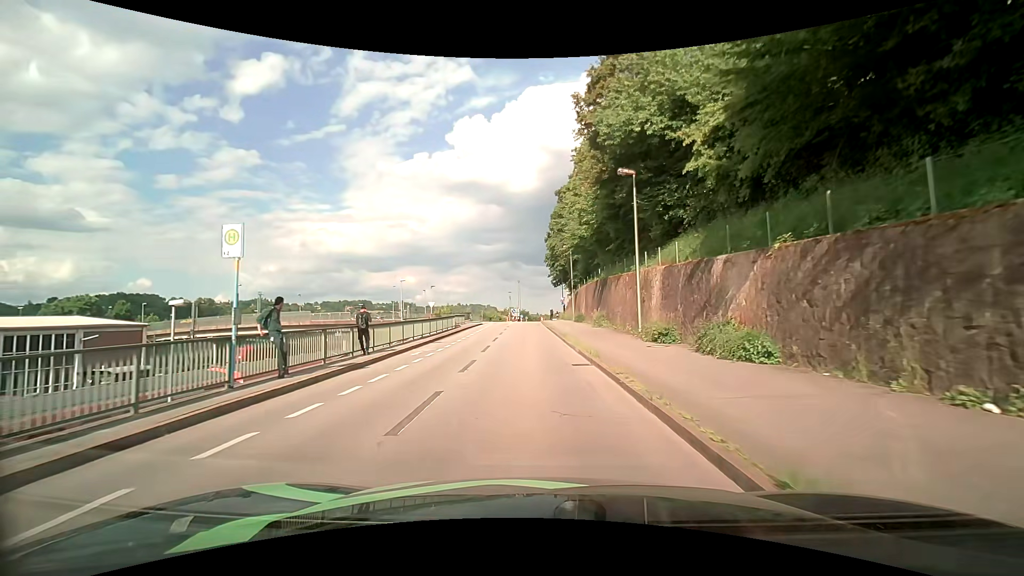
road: residential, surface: asphalt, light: Day
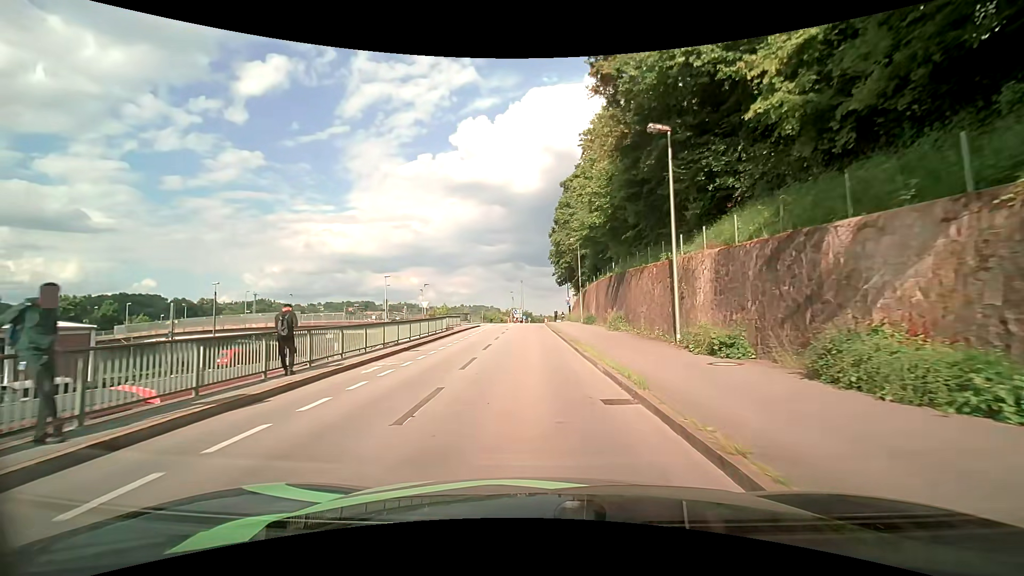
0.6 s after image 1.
(0.0, +5.6) m; 0°
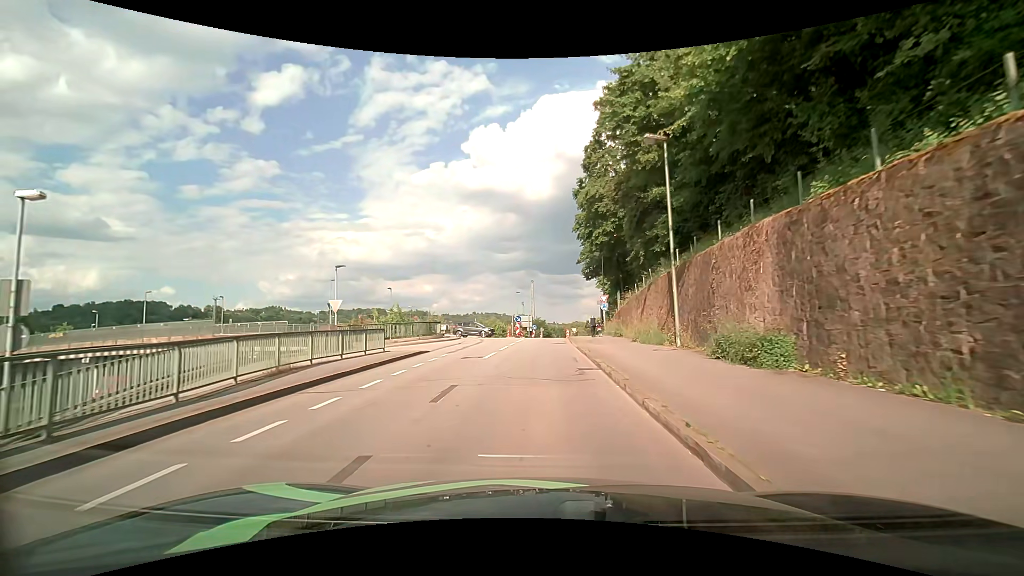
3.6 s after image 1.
(-0.6, +28.4) m; -2°
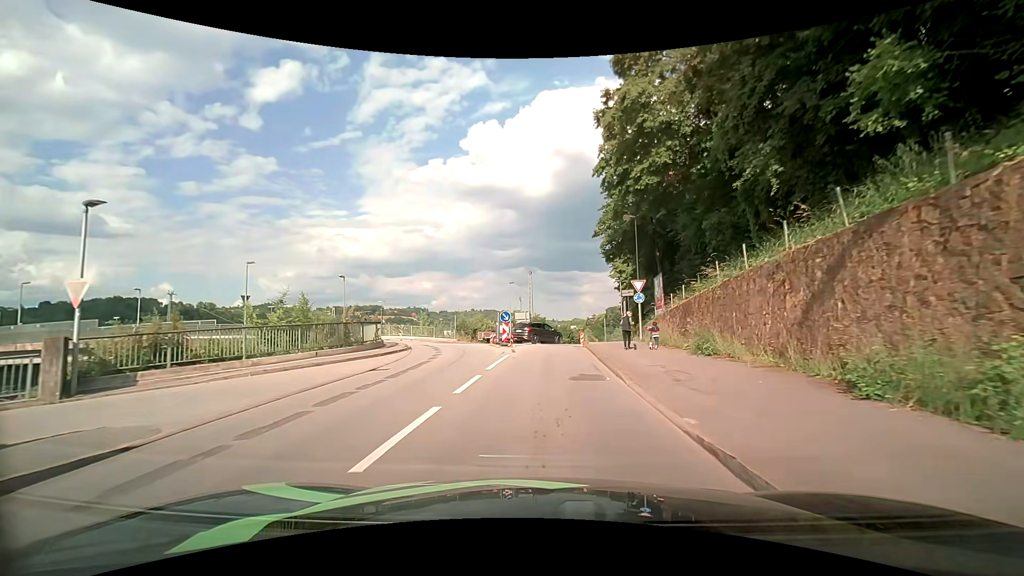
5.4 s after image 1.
(0.0, +16.3) m; 0°
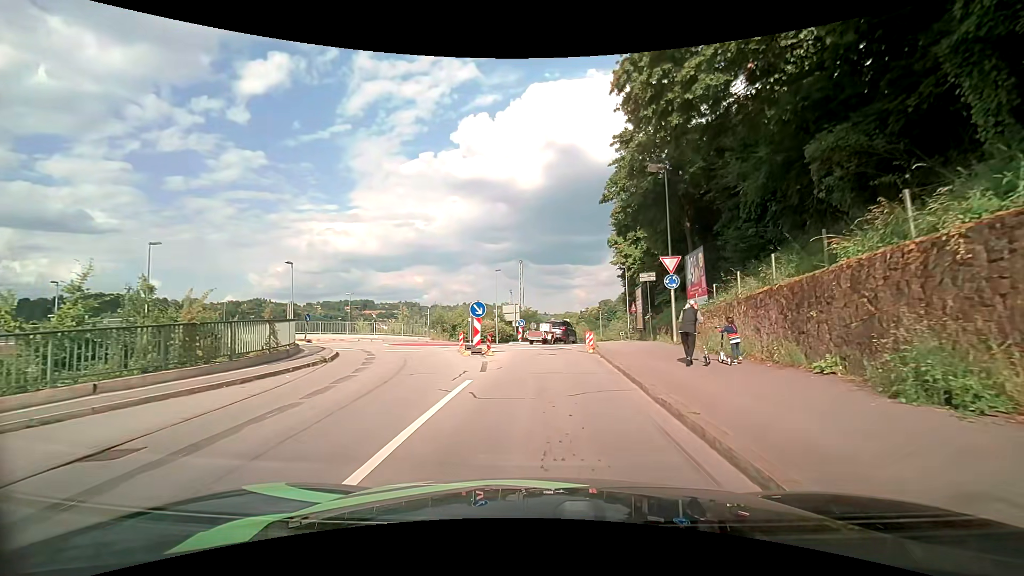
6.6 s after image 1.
(+0.1, +9.1) m; +1°
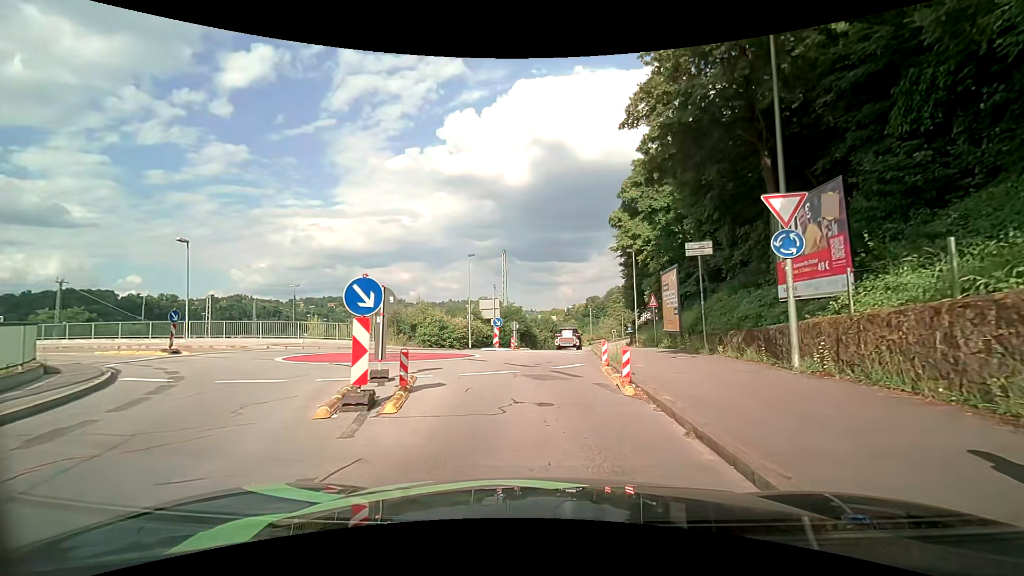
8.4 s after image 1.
(+0.2, +10.8) m; +1°
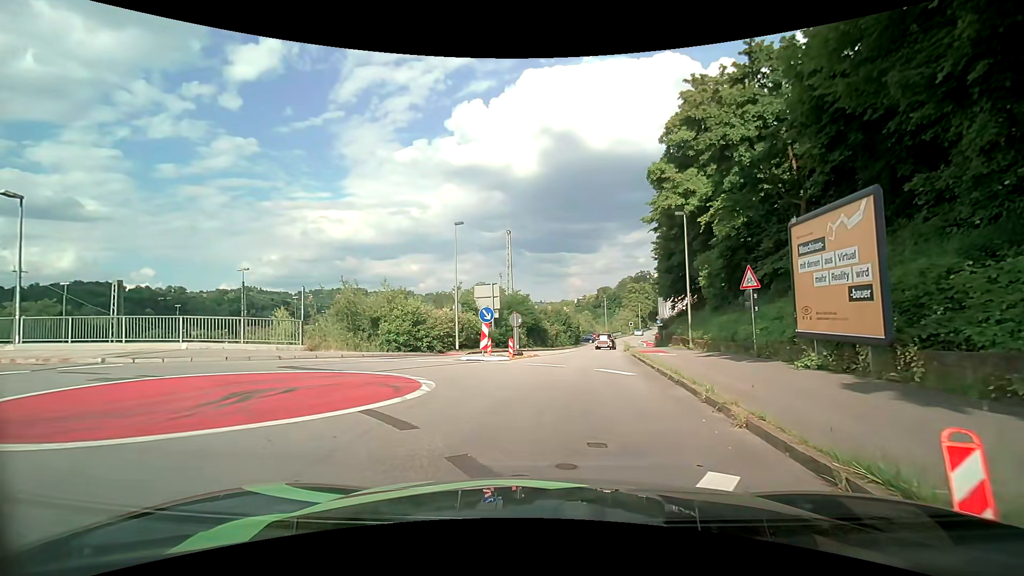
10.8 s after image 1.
(0.0, +11.1) m; -2°
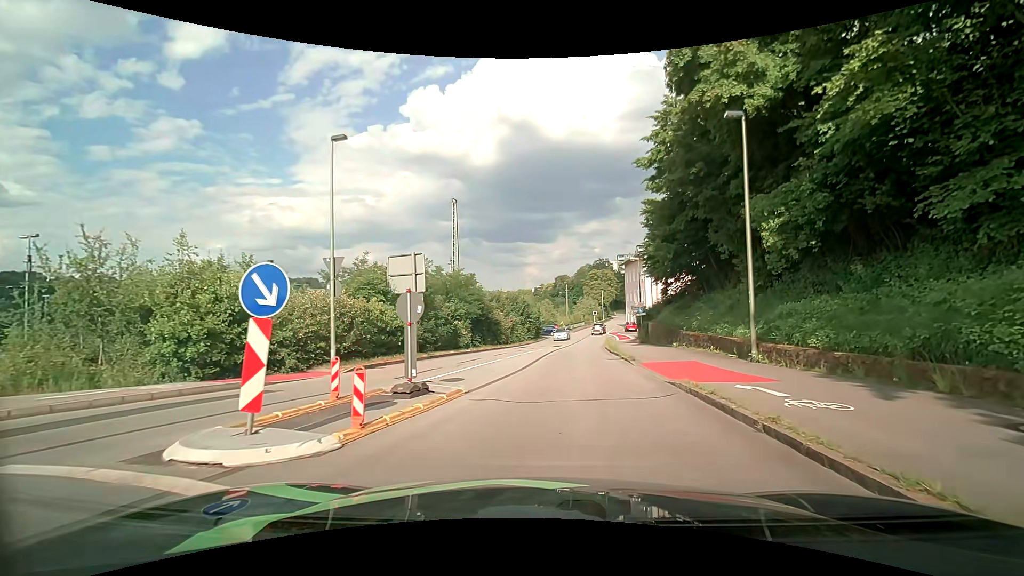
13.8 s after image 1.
(+0.7, +13.3) m; +6°
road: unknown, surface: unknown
(0, +10) (+1, +20) (+2, +30) (+3, +40) (+4, +50) (+6, +60) (+7, +70) (+9, +79) (+11, +89) (+13, +99) m
